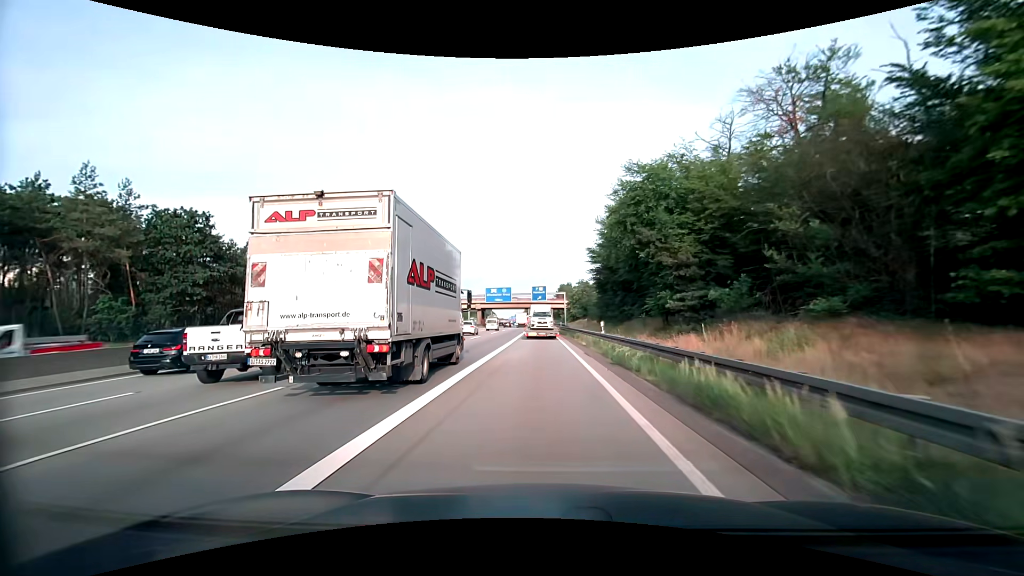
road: motorway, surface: asphalt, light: Day
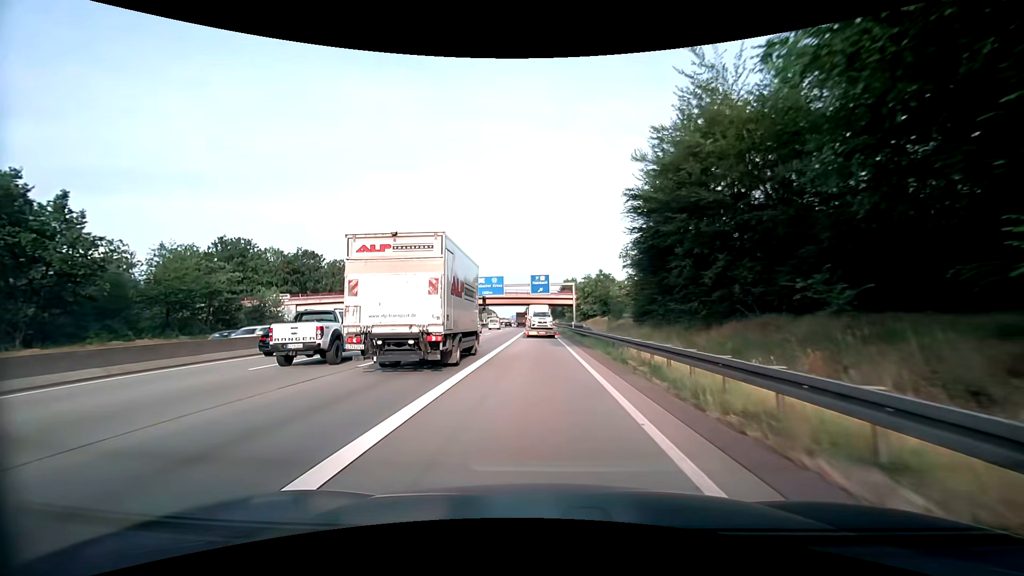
(0.0, +25.6) m; 0°
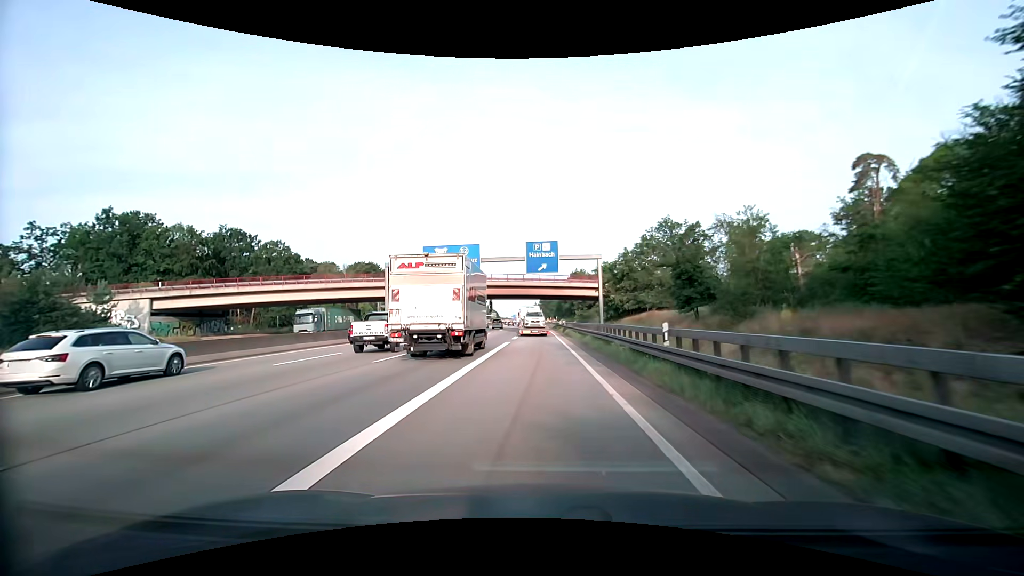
(-0.2, +34.8) m; 0°
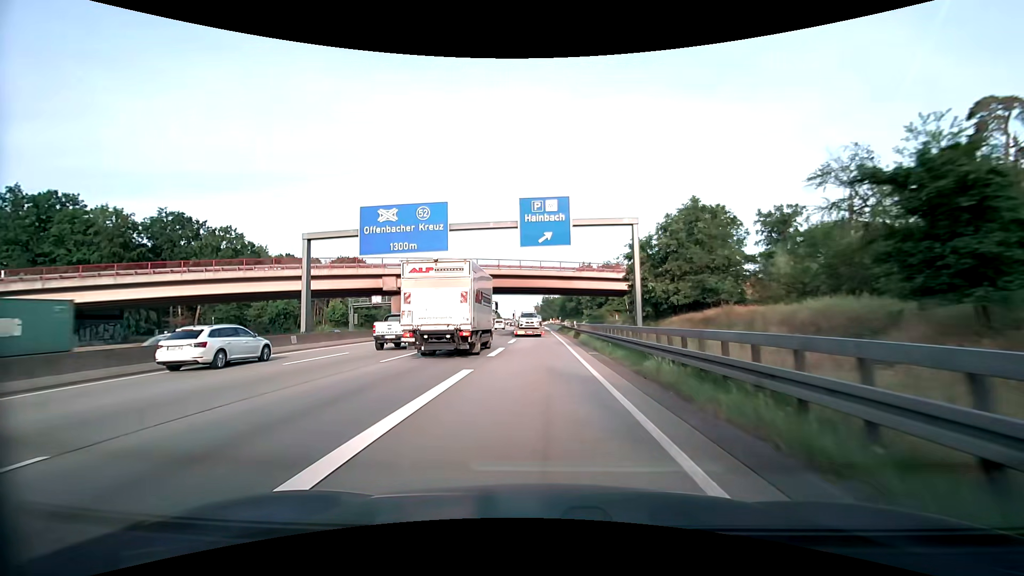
(-0.1, +17.7) m; 0°
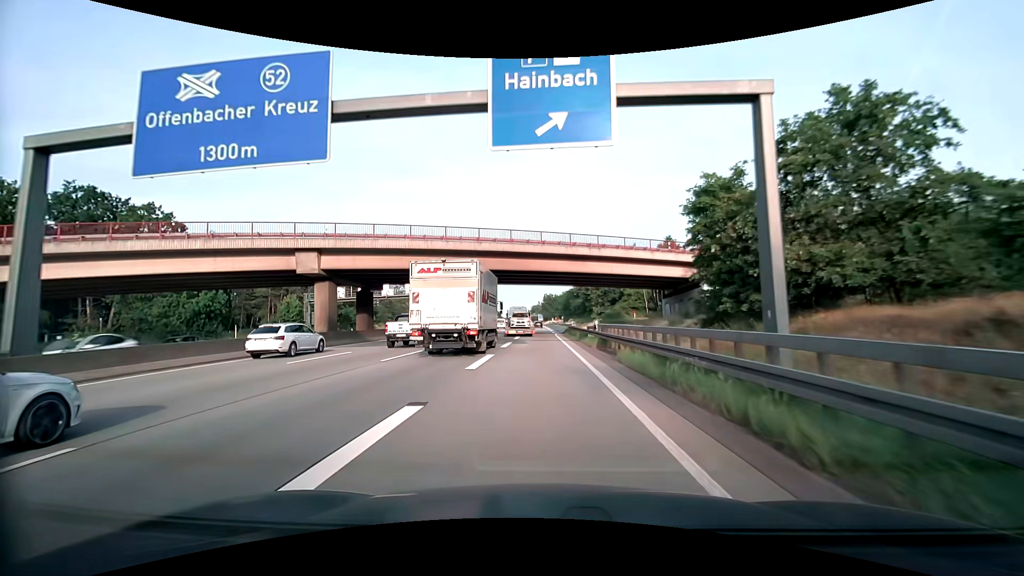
(0.0, +17.9) m; 0°
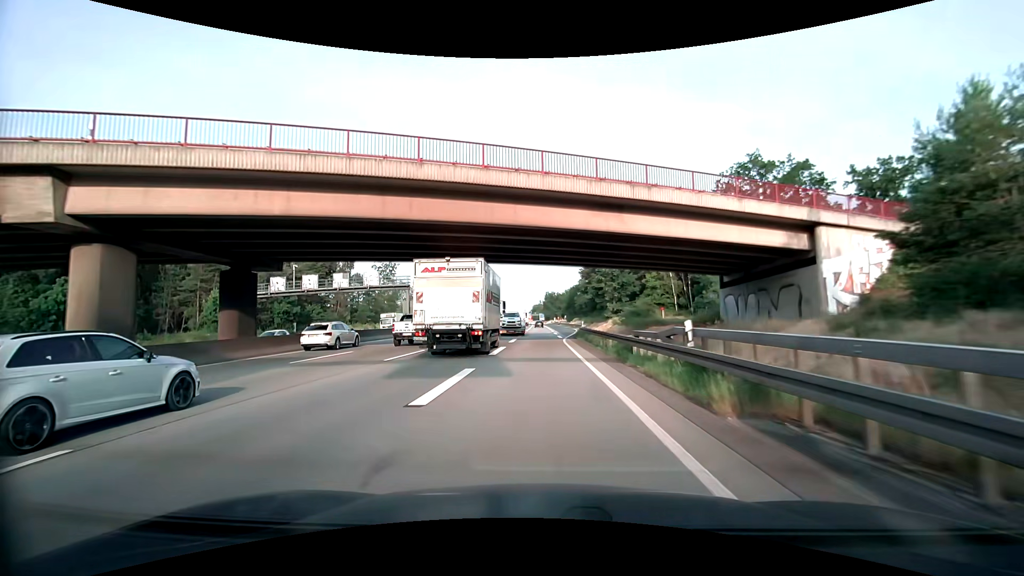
(0.0, +18.0) m; 0°
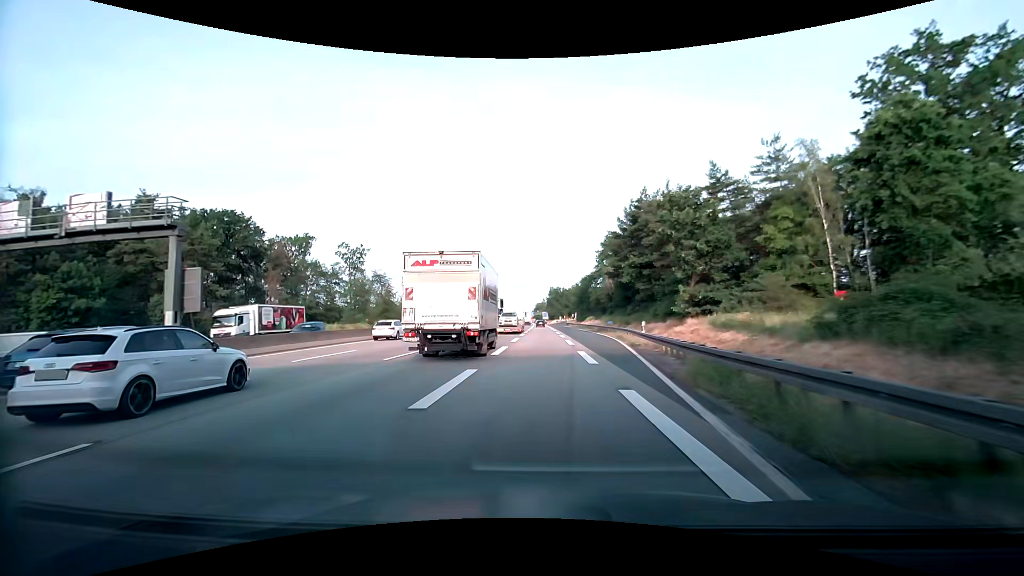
(0.0, +36.5) m; 0°
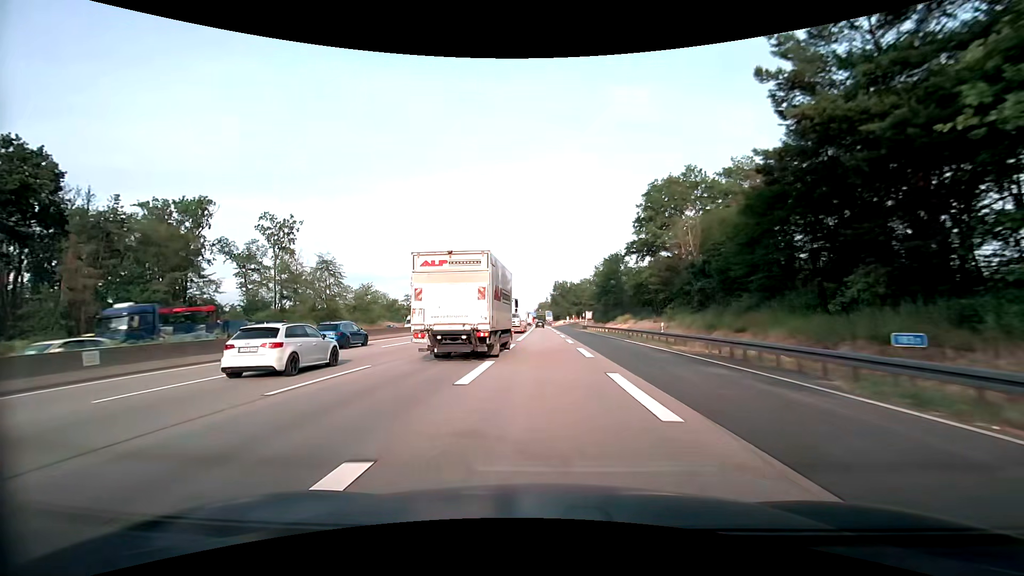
(-0.1, +44.7) m; -1°
(0, +10) (0, +20) (0, +30) (0, +40) (0, +50) (0, +60) (0, +70) (0, +80) (0, +90) (0, +100) m
